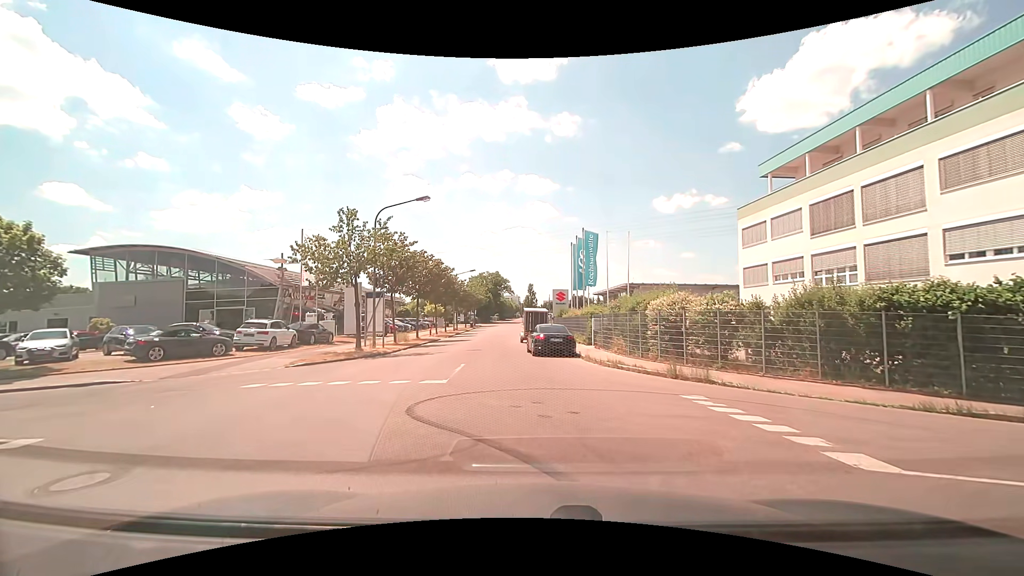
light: Day
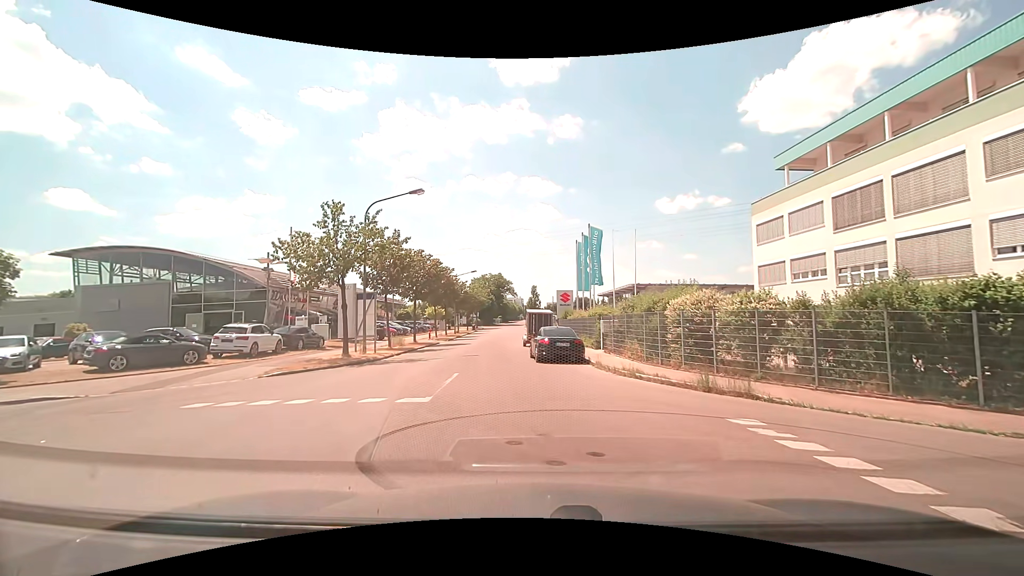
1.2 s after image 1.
(0.0, +2.2) m; 0°
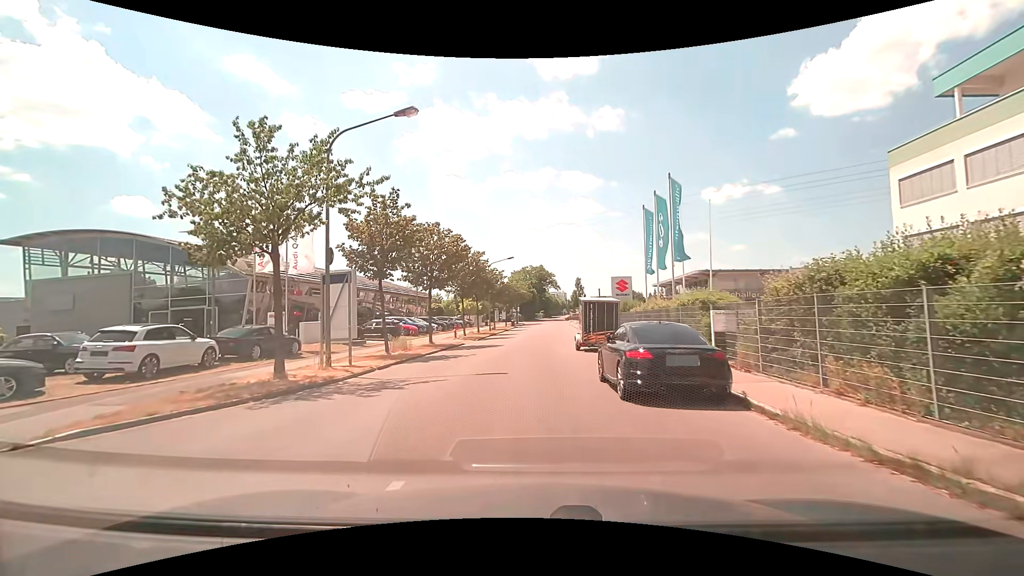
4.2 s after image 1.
(-0.7, +10.3) m; -6°
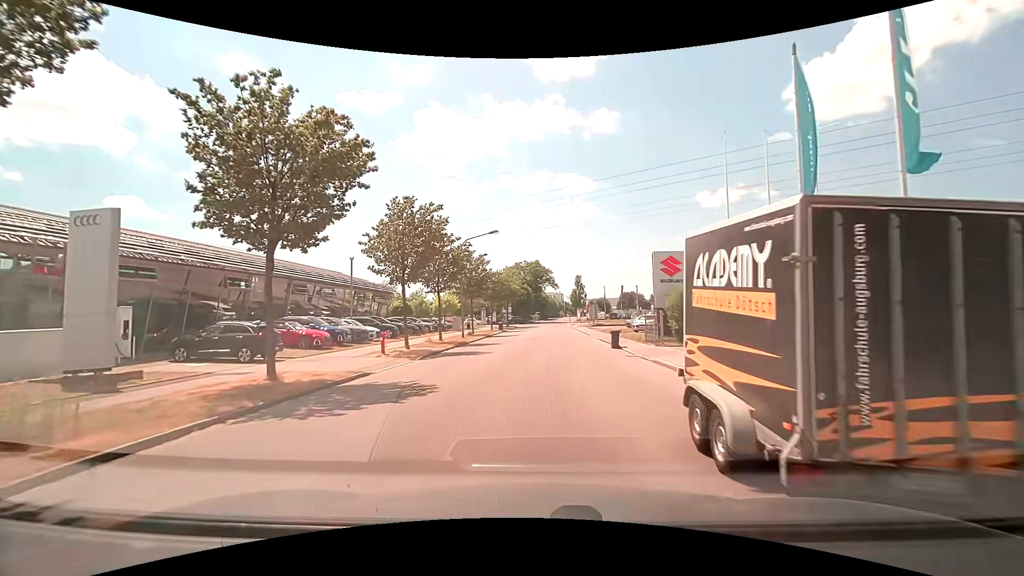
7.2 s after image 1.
(0.0, +18.5) m; 0°
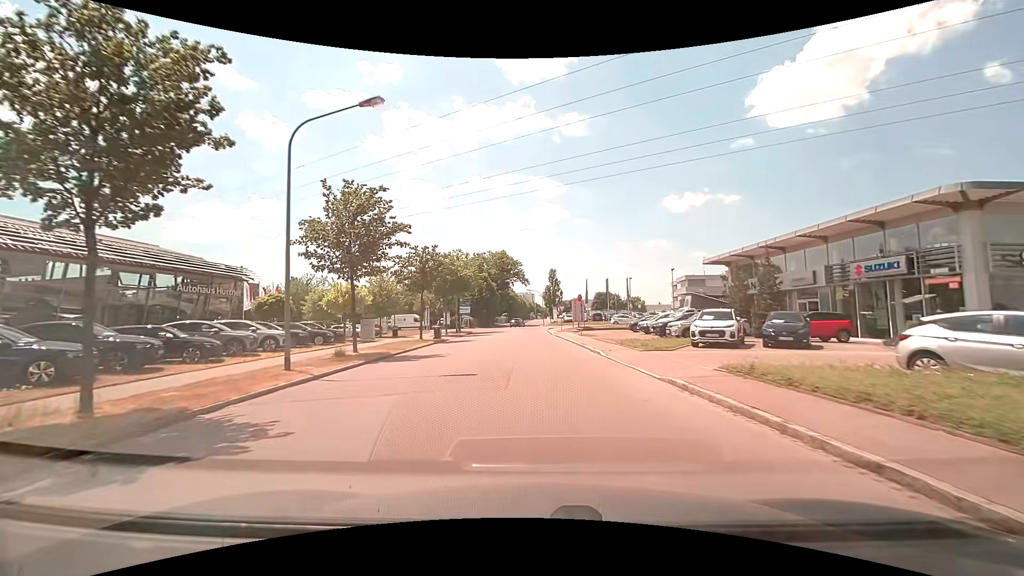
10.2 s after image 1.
(+0.7, +24.7) m; +4°
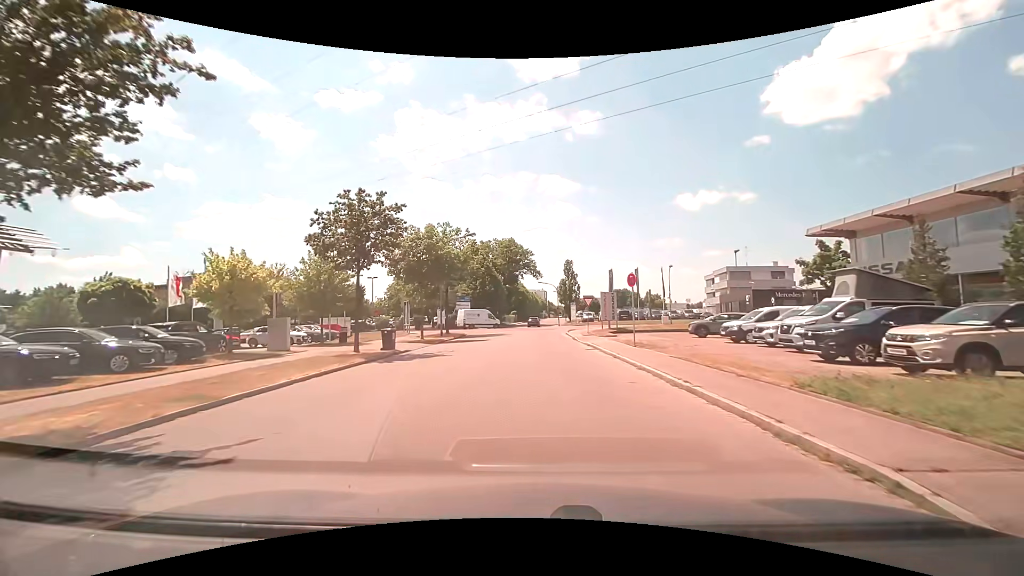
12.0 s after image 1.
(-0.4, +16.2) m; -2°
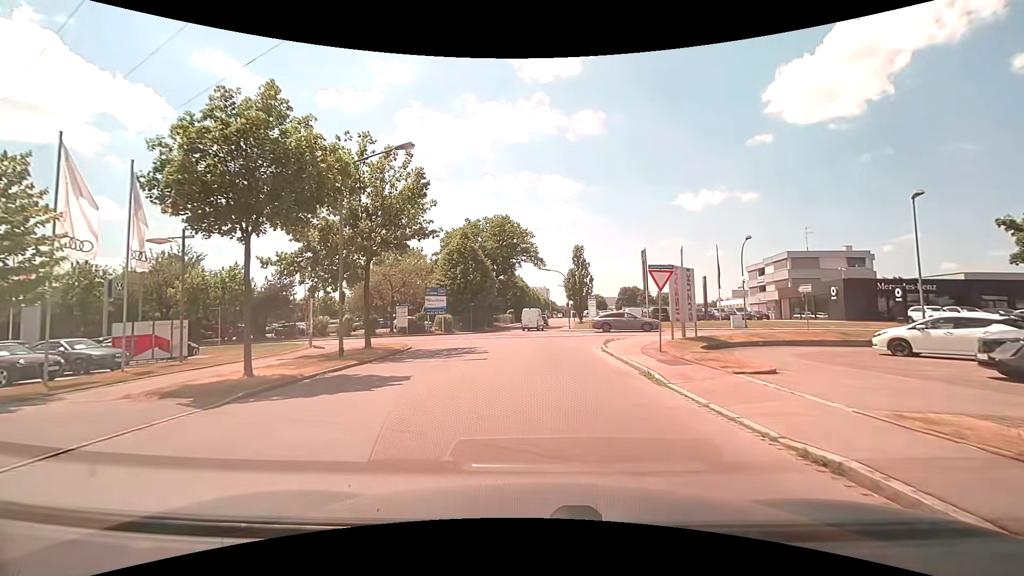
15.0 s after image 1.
(+0.1, +21.7) m; 0°
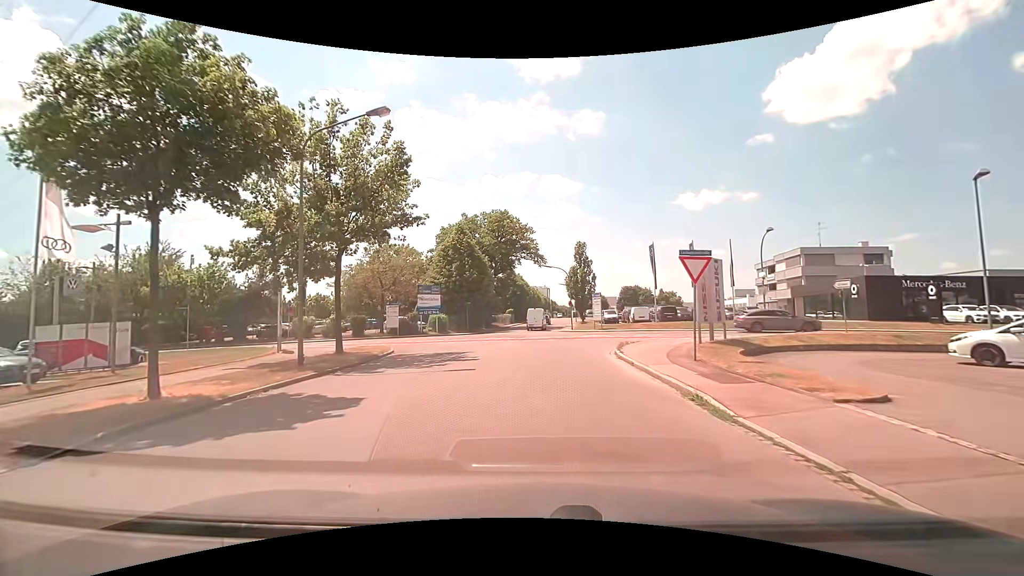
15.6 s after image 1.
(0.0, +3.5) m; 0°
(0, +10) (+1, +20) (+6, +28) (+15, +32) (+25, +31) (+35, +30) (+45, +29) (+55, +29) (+65, +28) (+75, +27) m
